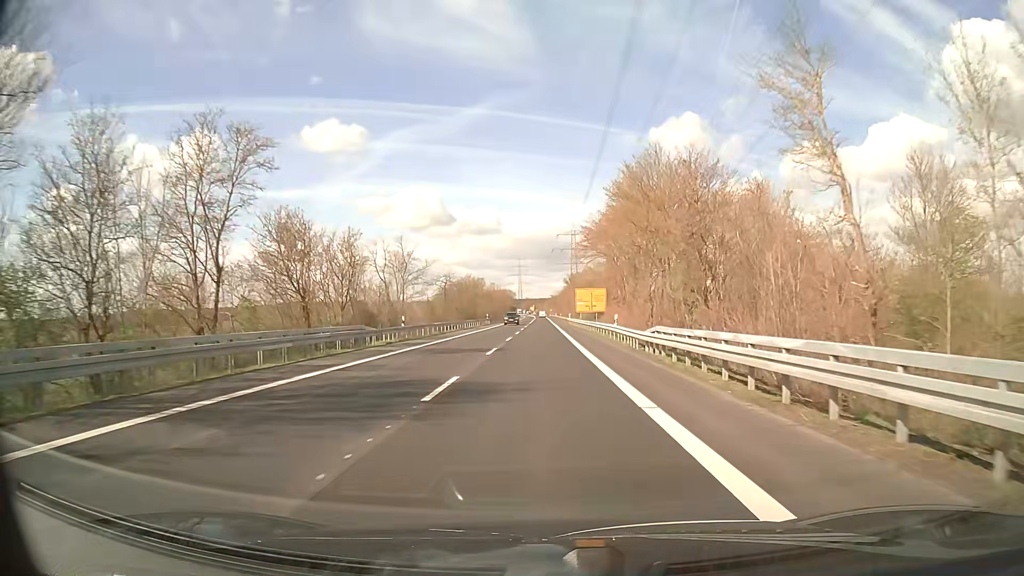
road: secondary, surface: asphalt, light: Day
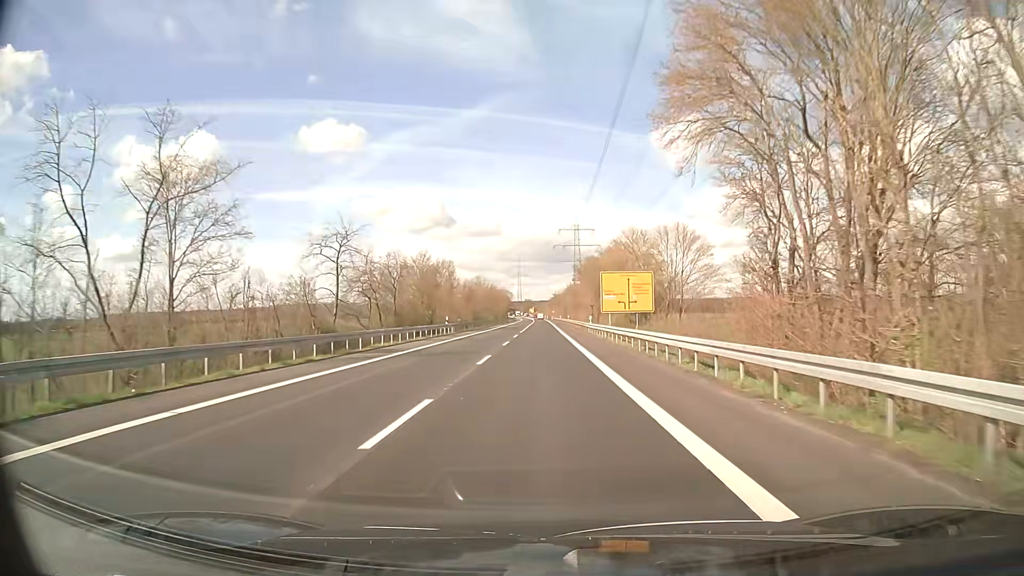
(-0.1, +40.2) m; 0°
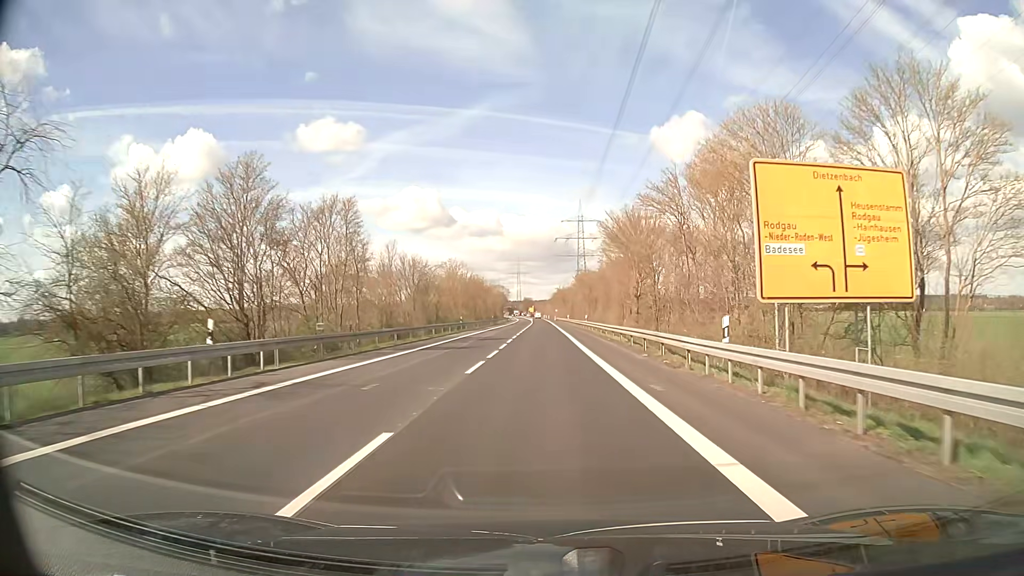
(0.0, +39.5) m; 0°
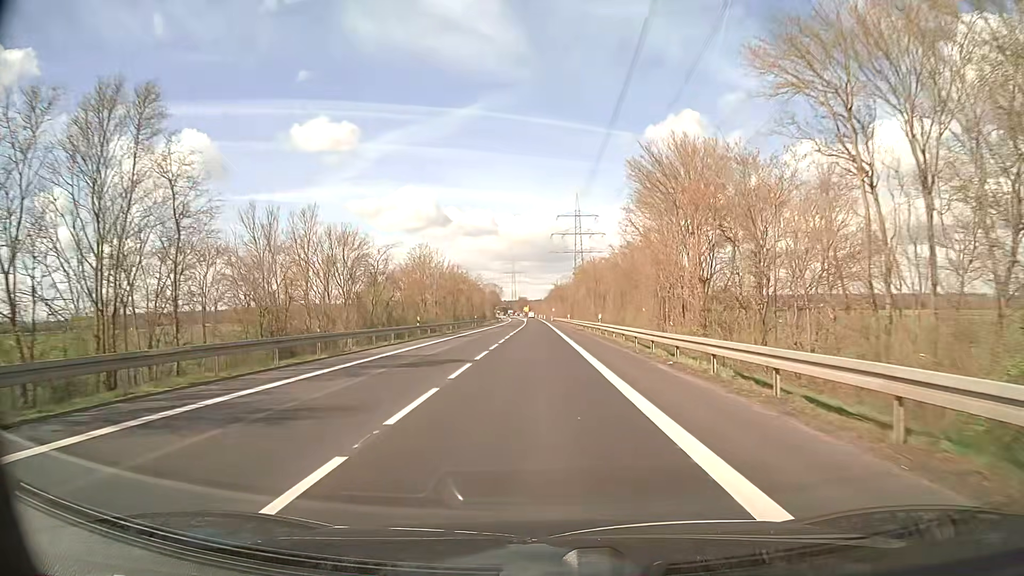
(+0.1, +19.5) m; 0°
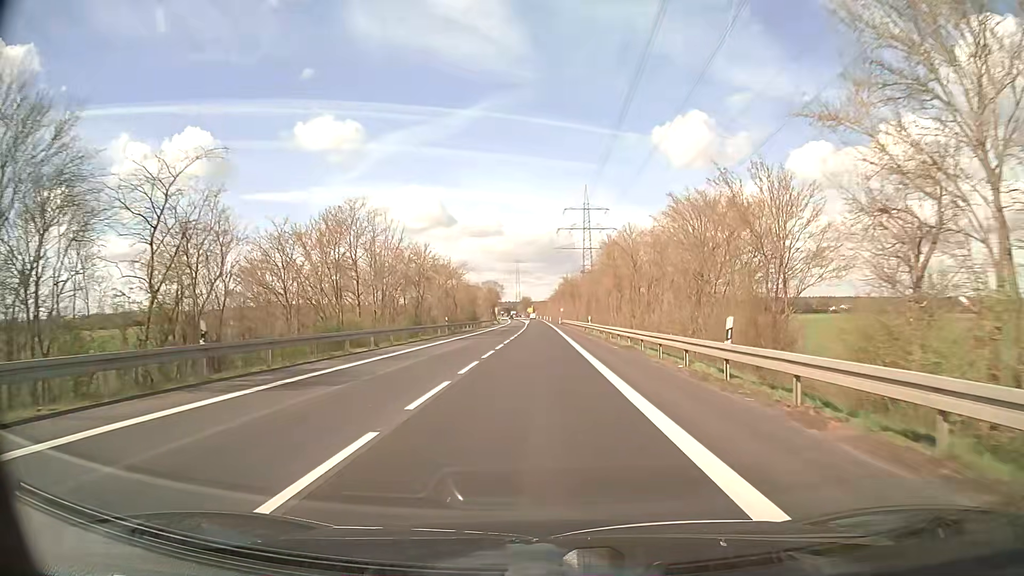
(0.0, +29.0) m; 0°
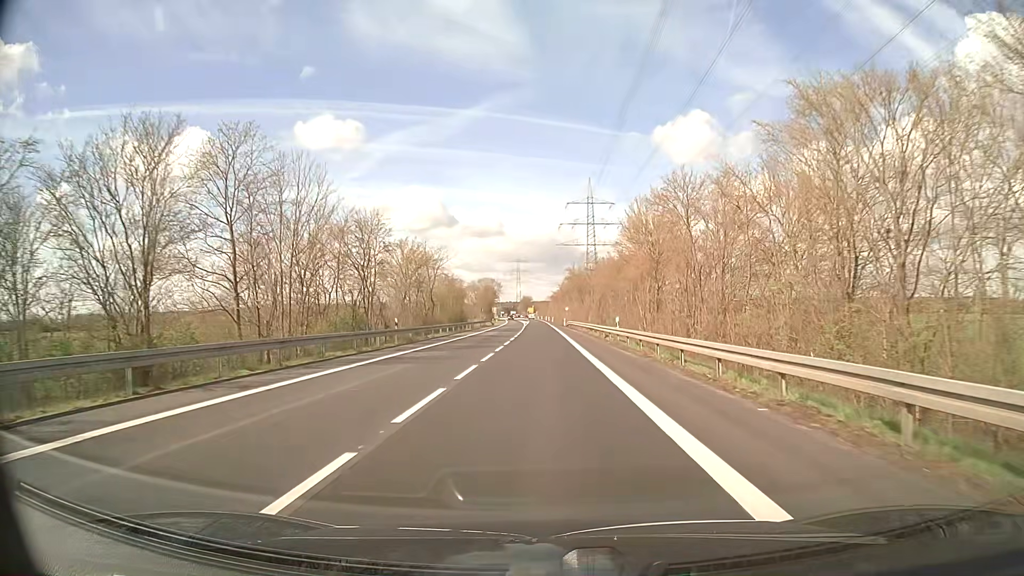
(0.0, +19.4) m; 0°
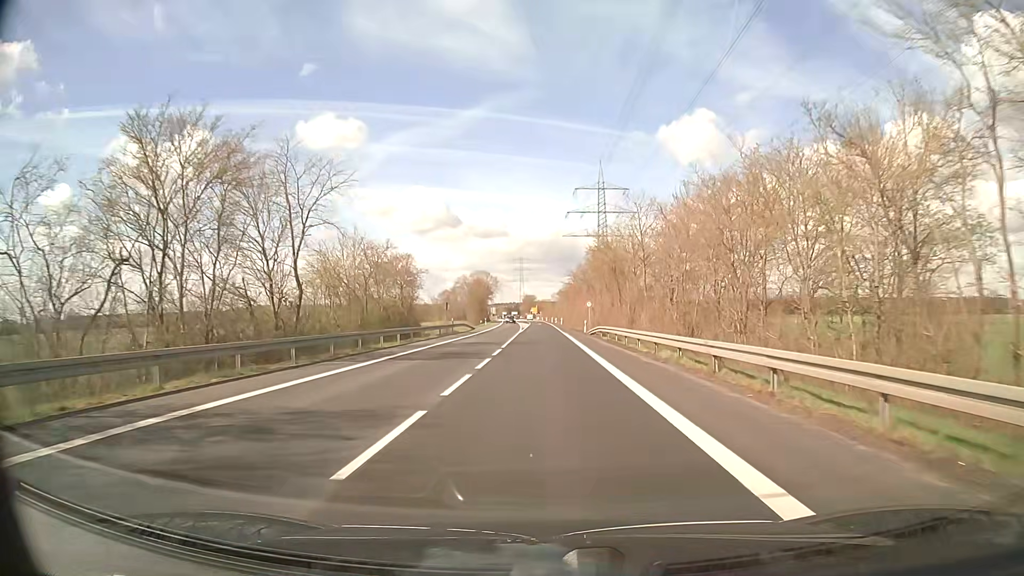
(+0.1, +39.5) m; 0°
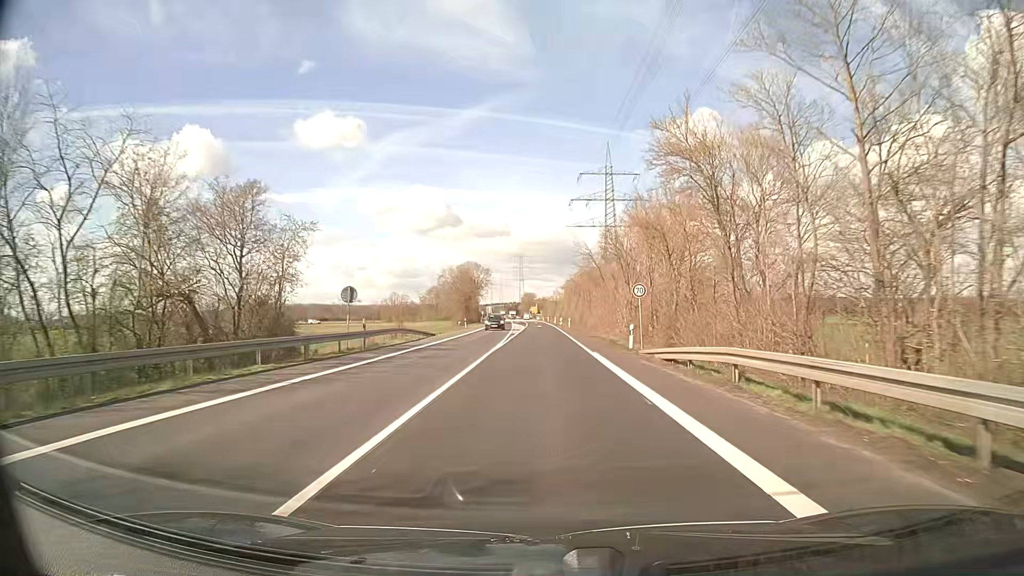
(0.0, +30.4) m; 0°
(0, +10) (0, +20) (0, +30) (0, +40) (0, +50) (0, +60) (0, +70) (0, +80) (0, +90) (0, +100) m
